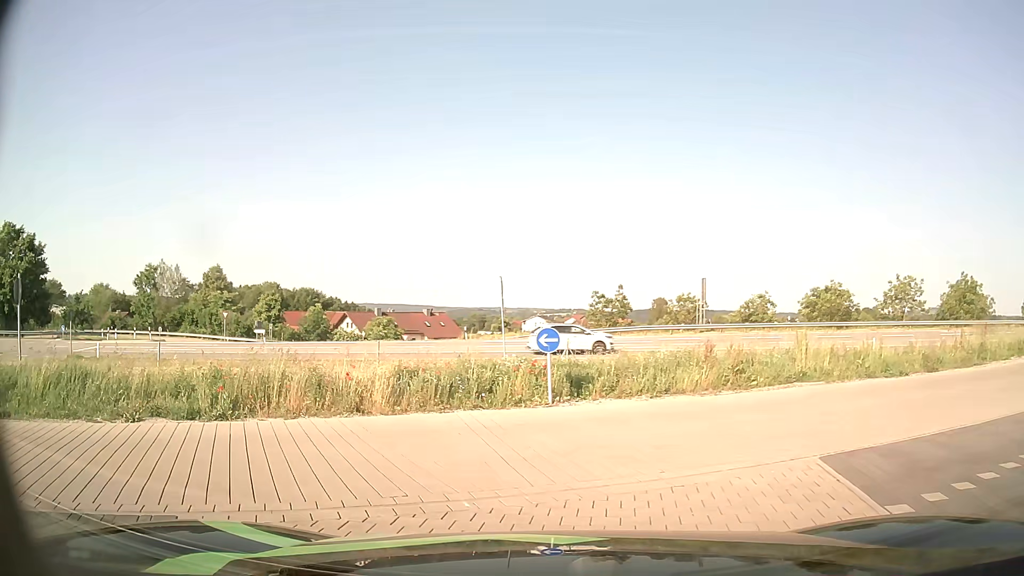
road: service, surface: asphalt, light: Day
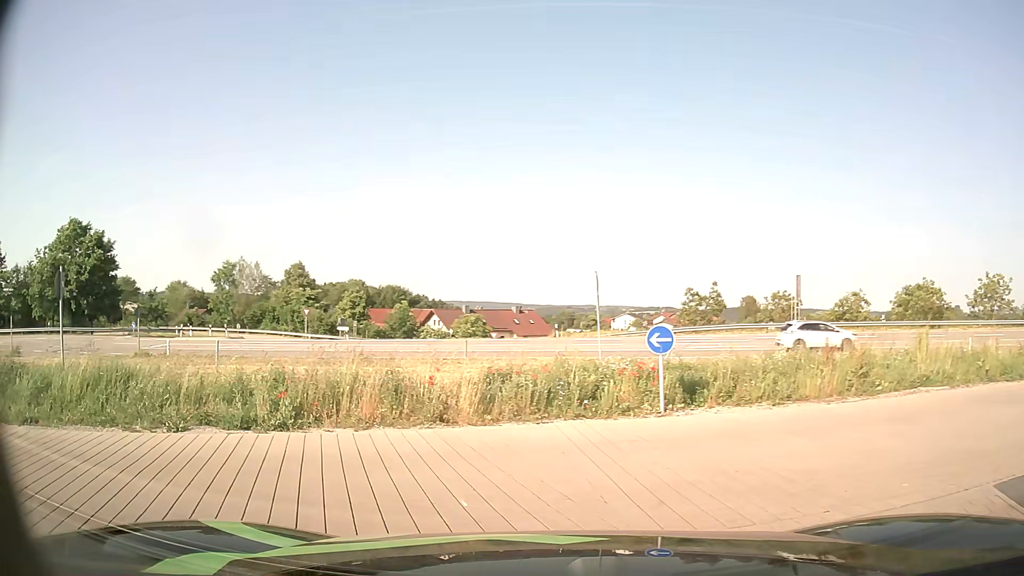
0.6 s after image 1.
(-0.1, +1.4) m; -8°
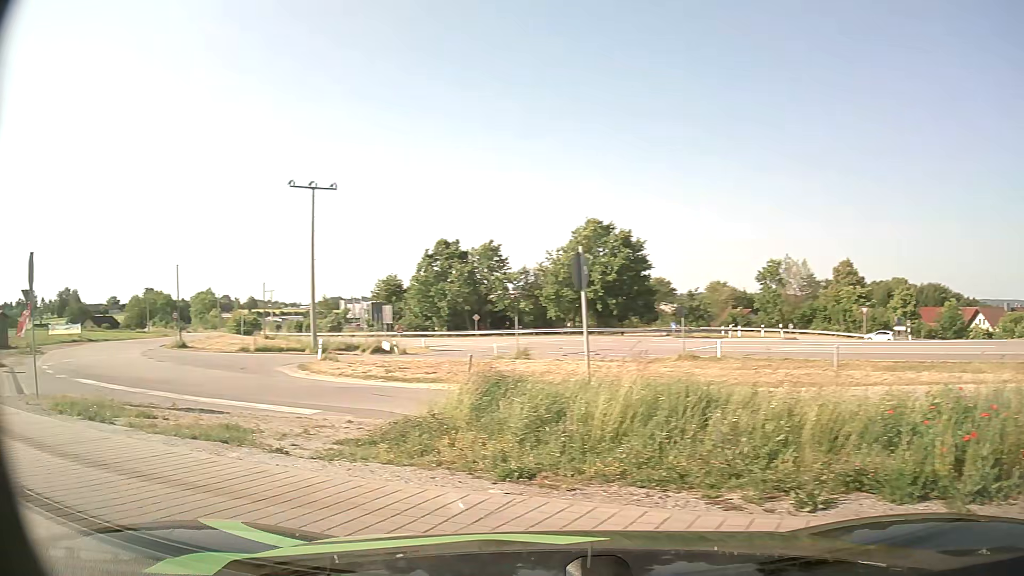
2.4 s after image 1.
(-1.6, +3.9) m; -48°
